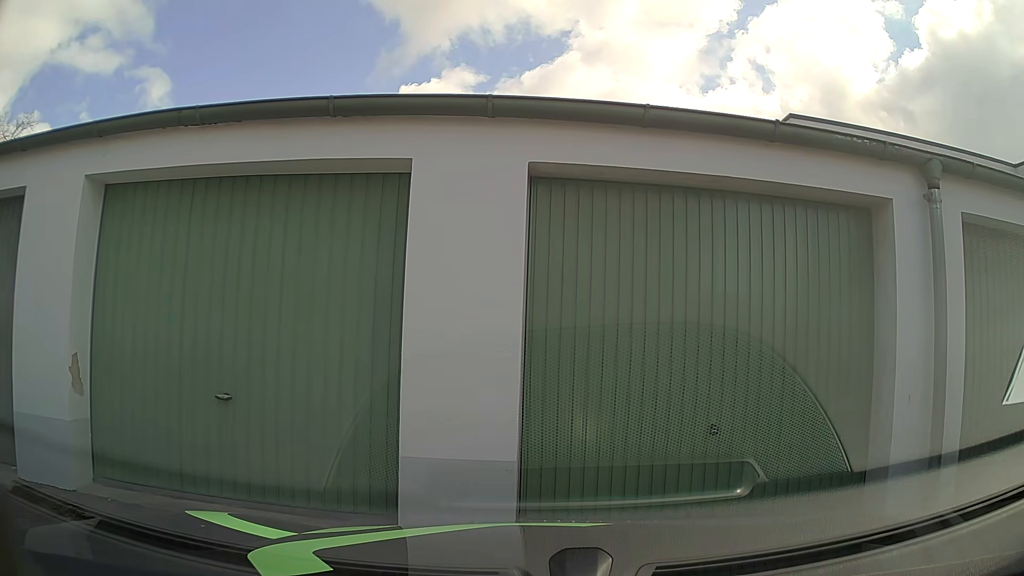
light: Day
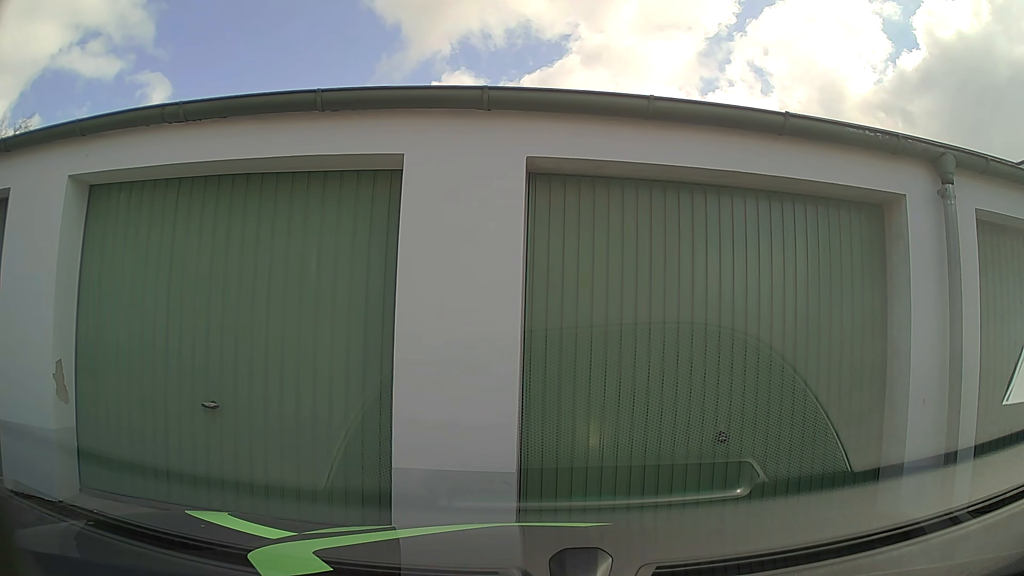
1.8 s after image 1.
(0.0, +0.3) m; 0°
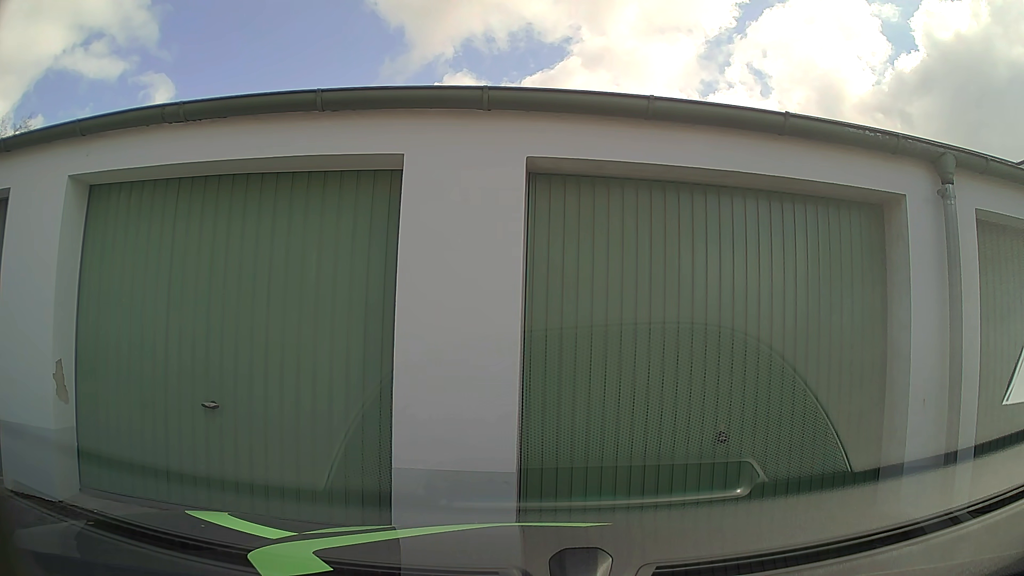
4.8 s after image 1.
(0.0, 0.0) m; 0°
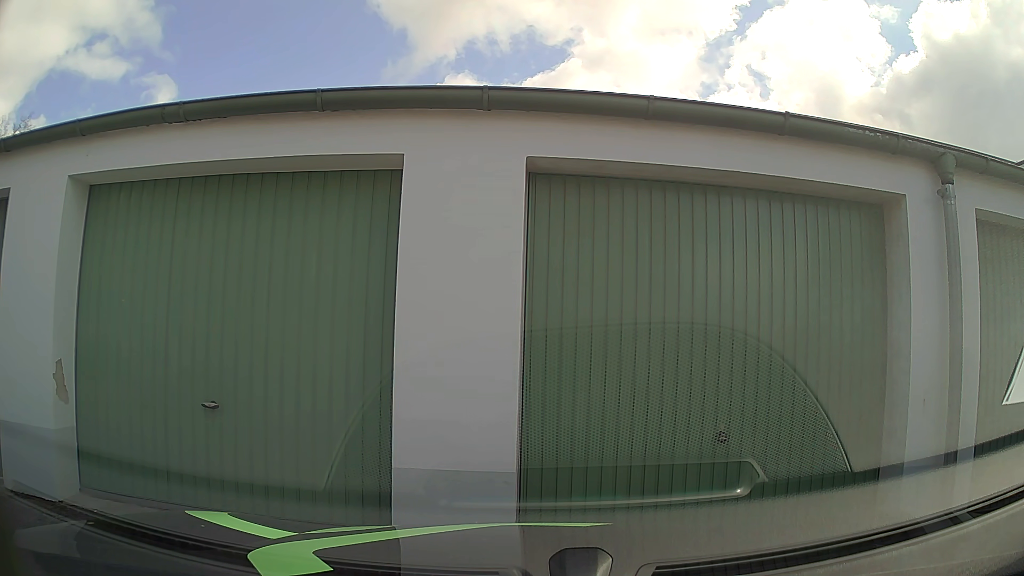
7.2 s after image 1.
(0.0, 0.0) m; 0°
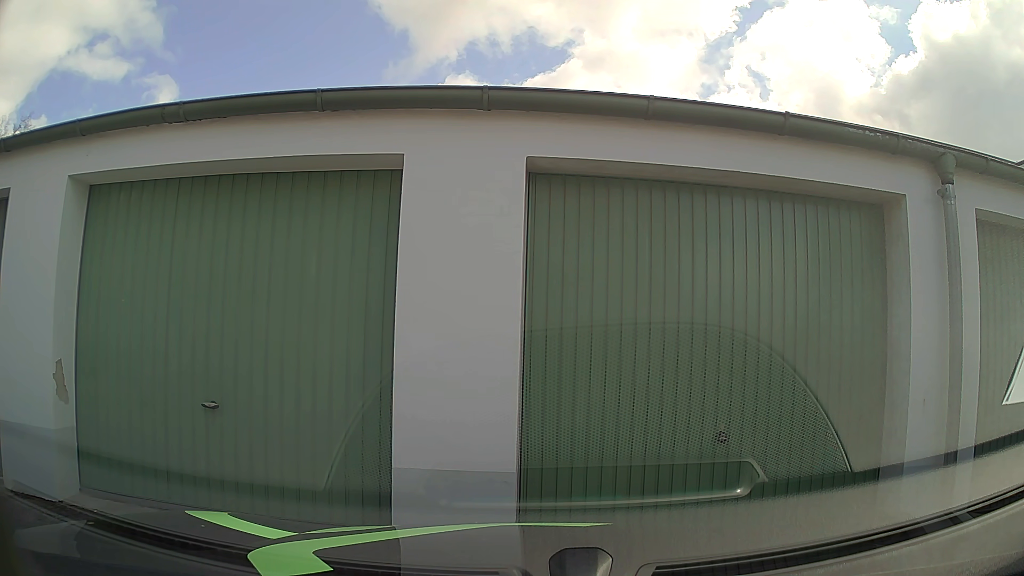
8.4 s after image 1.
(0.0, 0.0) m; 0°
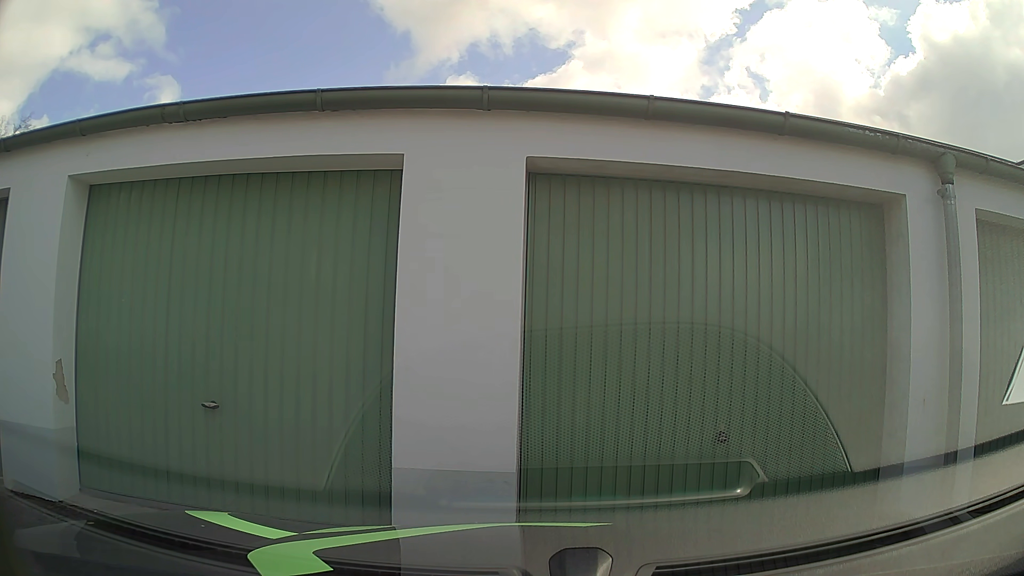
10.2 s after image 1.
(0.0, 0.0) m; 0°
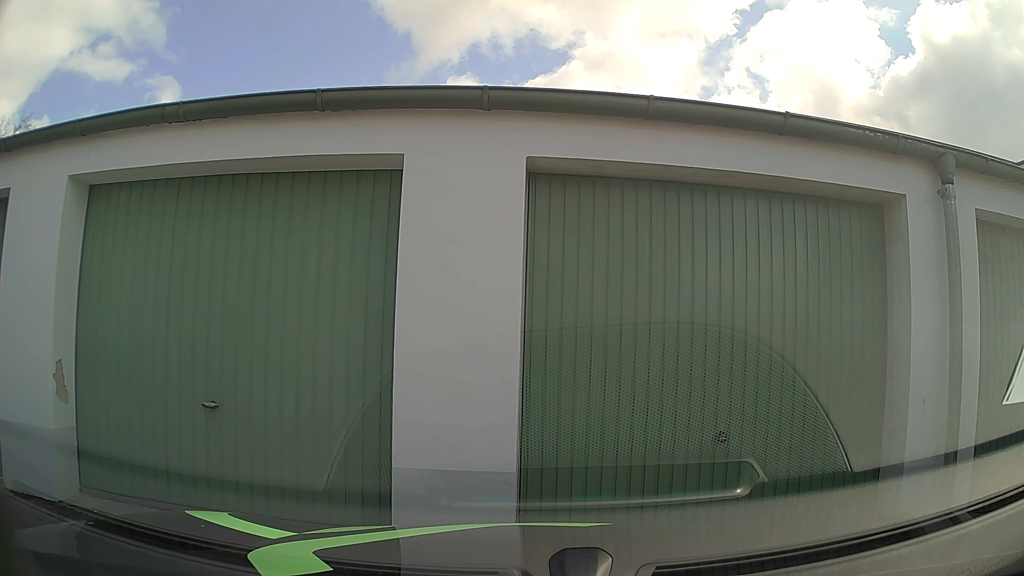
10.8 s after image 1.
(0.0, 0.0) m; 0°
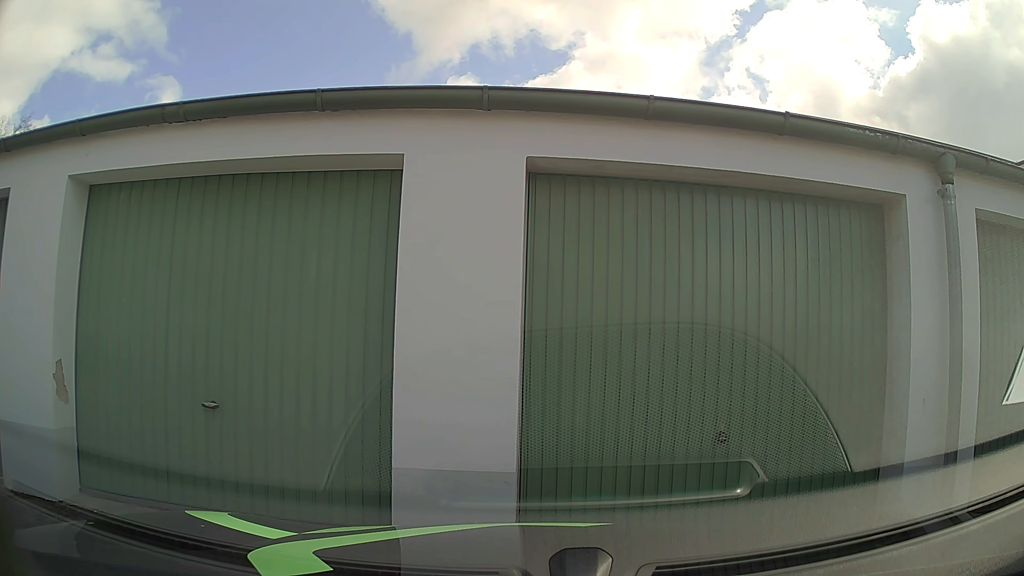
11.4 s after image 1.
(0.0, 0.0) m; 0°
